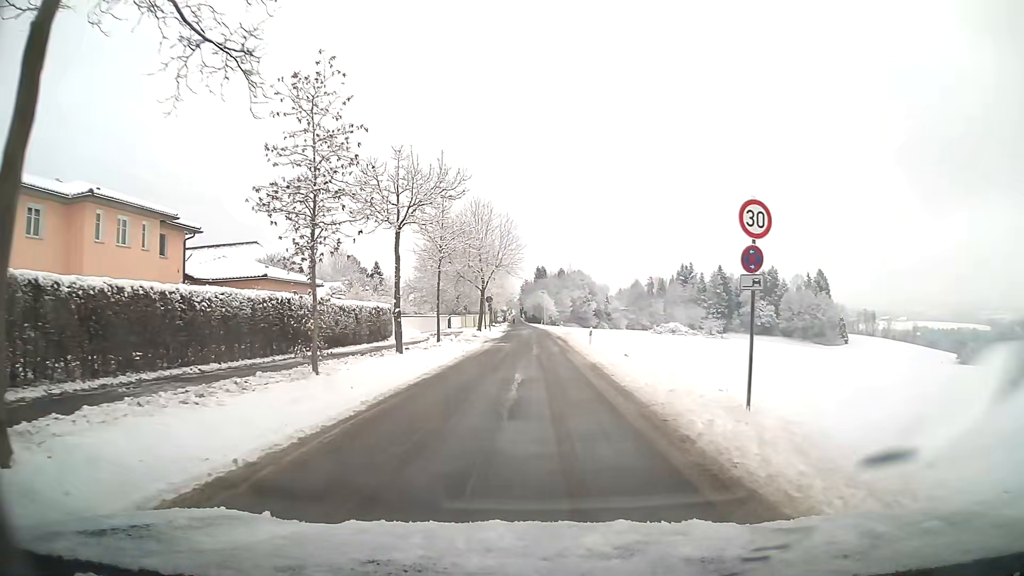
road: residential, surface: asphalt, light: Day
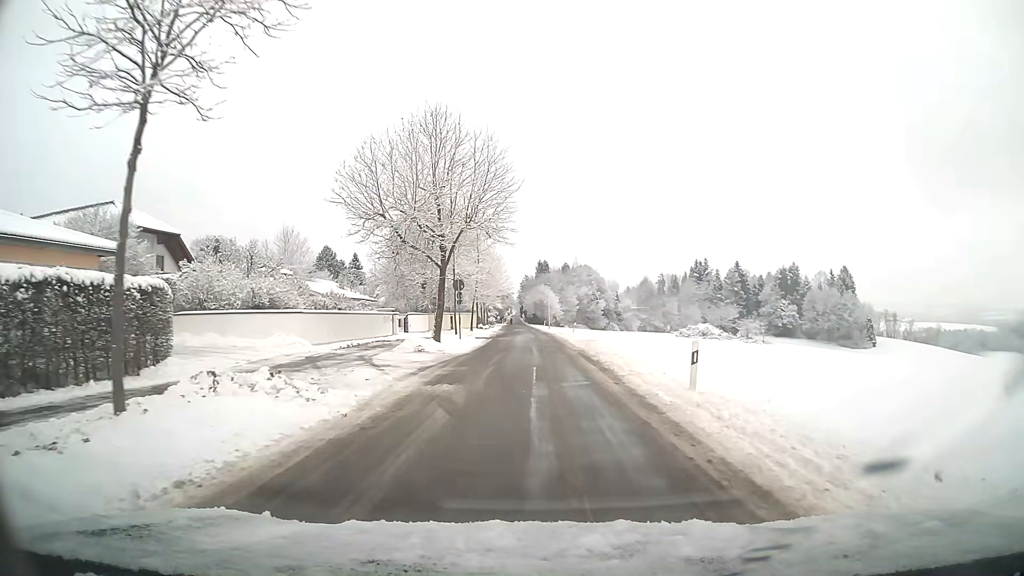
(0.0, +23.9) m; 0°
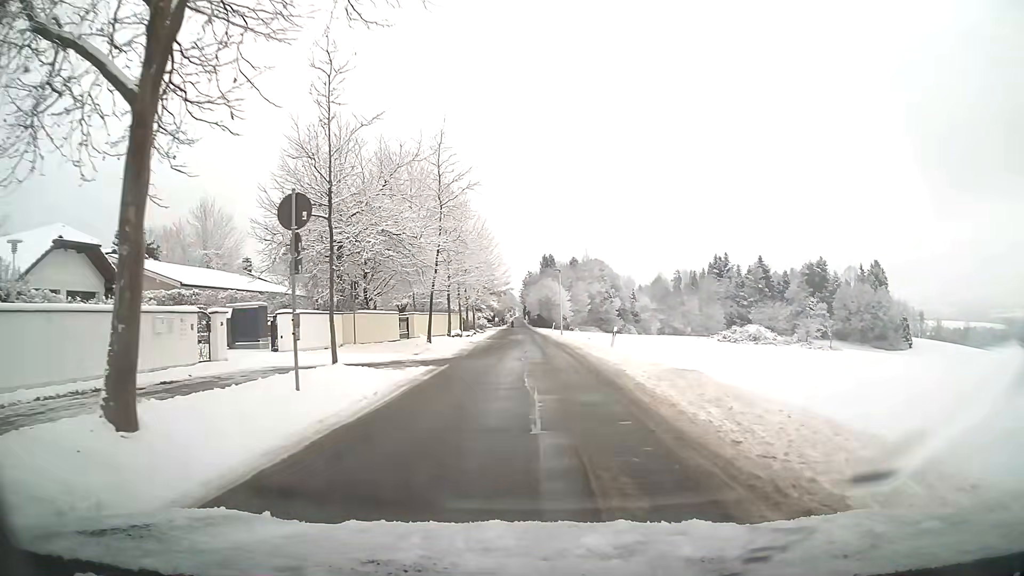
(-0.1, +24.3) m; 0°
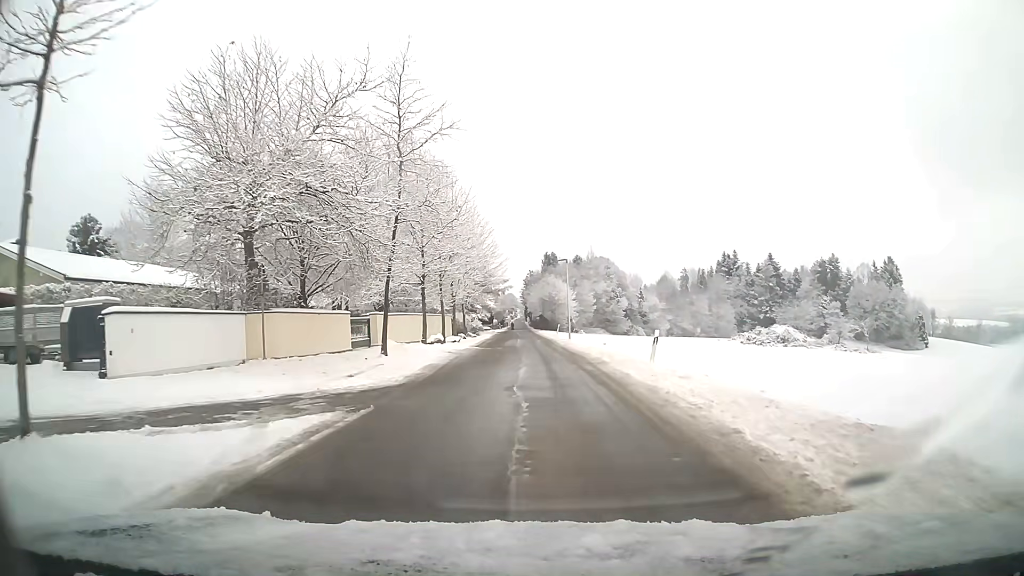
(0.0, +9.7) m; 0°
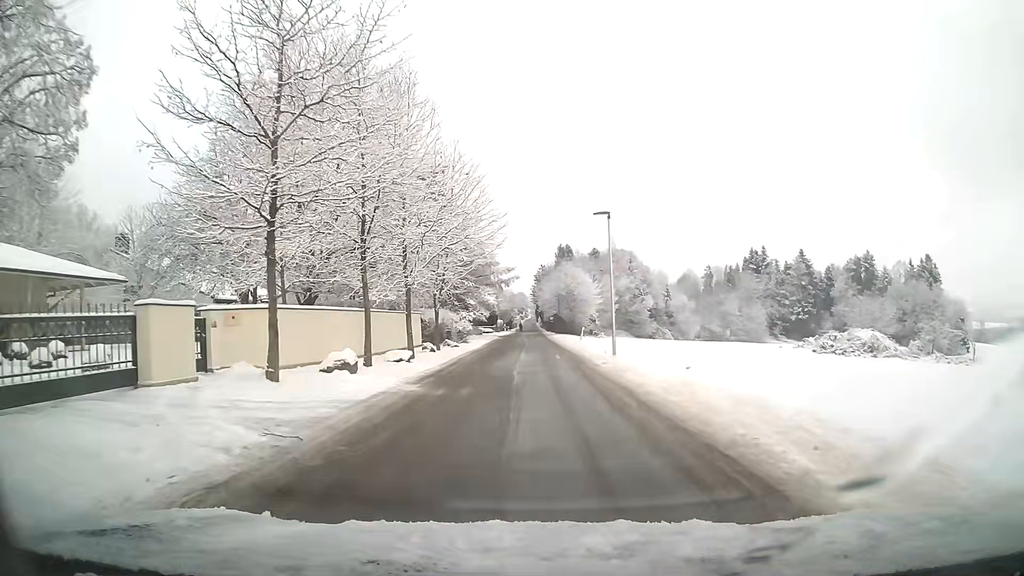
(-0.2, +19.3) m; -1°
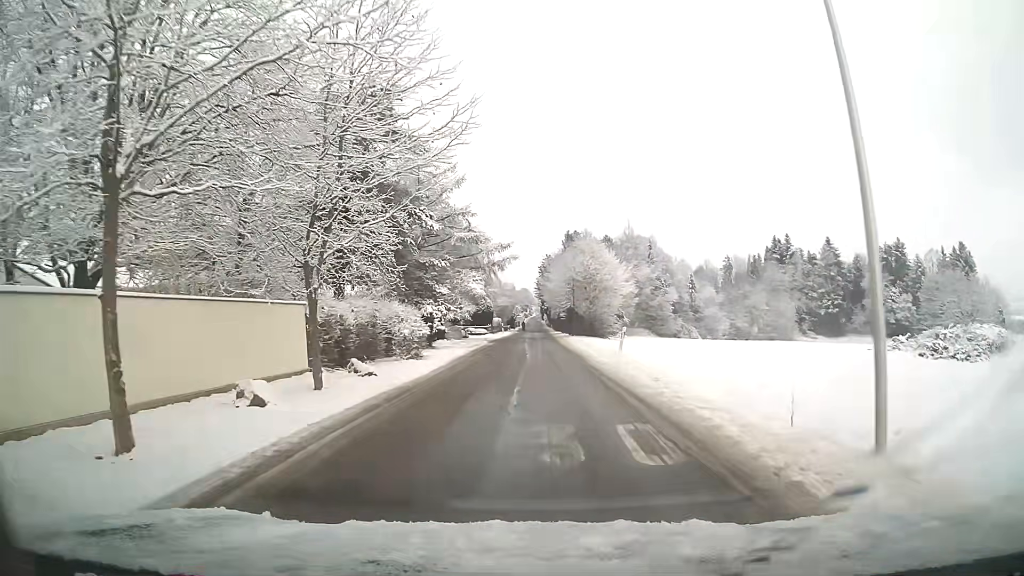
(-0.1, +18.7) m; -1°
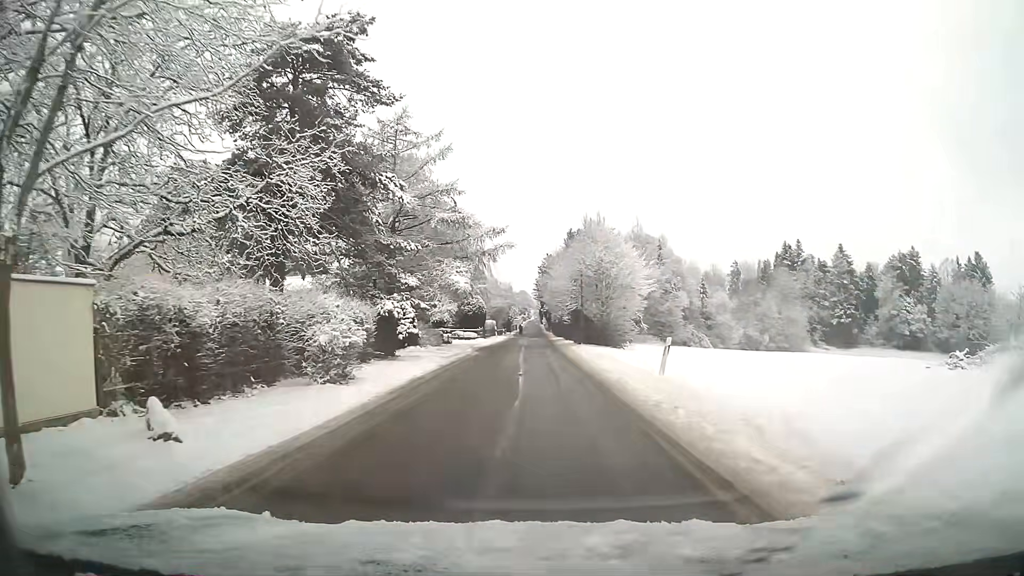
(0.0, +9.0) m; 0°
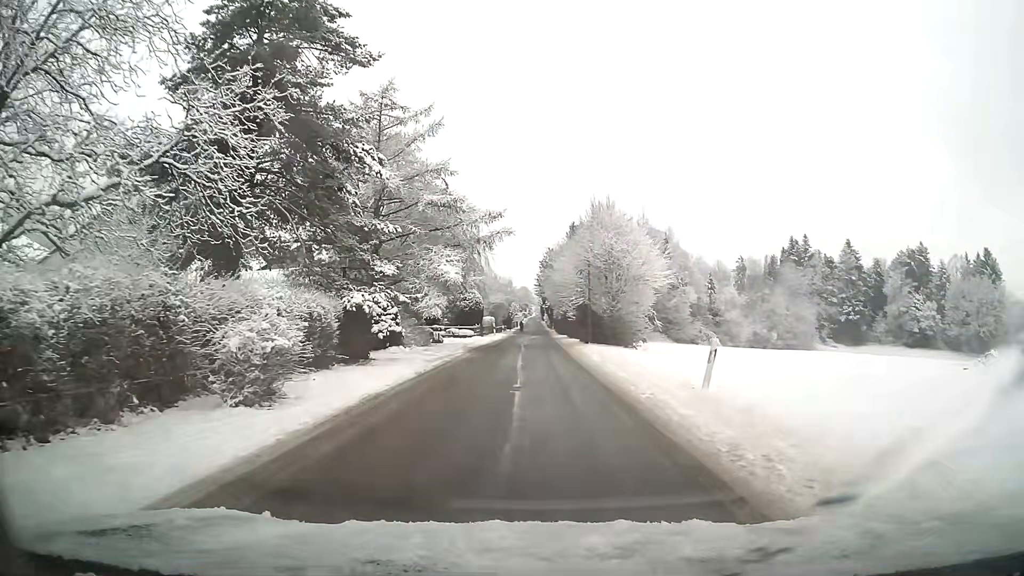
(0.0, +4.4) m; 0°
